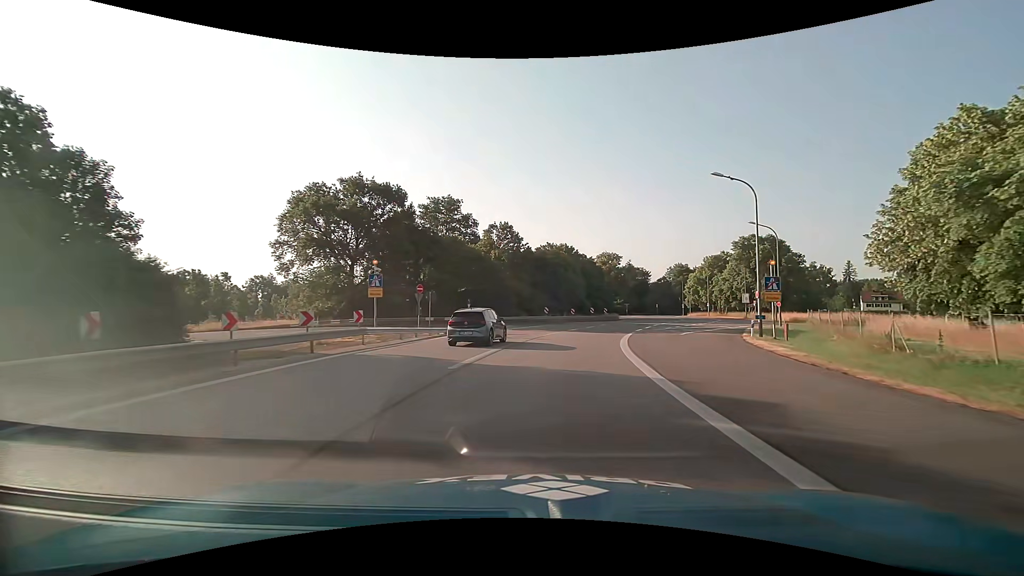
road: motorway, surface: asphalt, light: Day
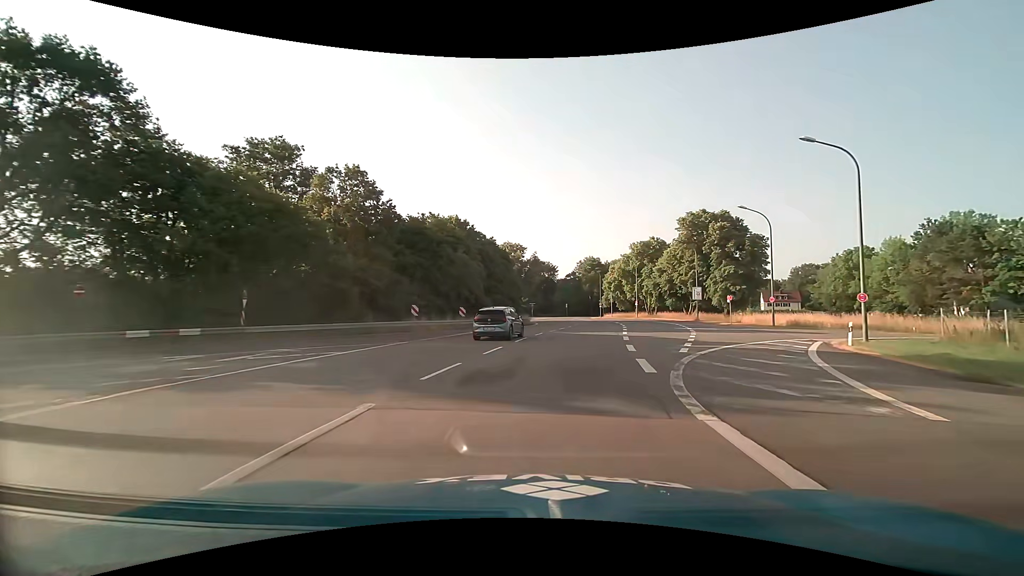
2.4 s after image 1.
(+2.6, +27.8) m; +11°
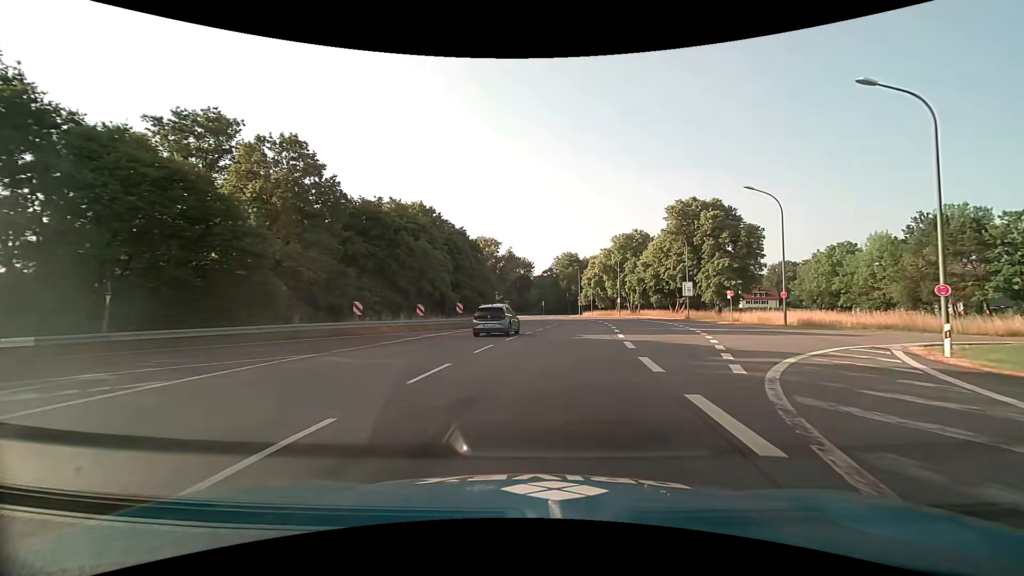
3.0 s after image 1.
(+0.2, +6.9) m; +3°
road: primary
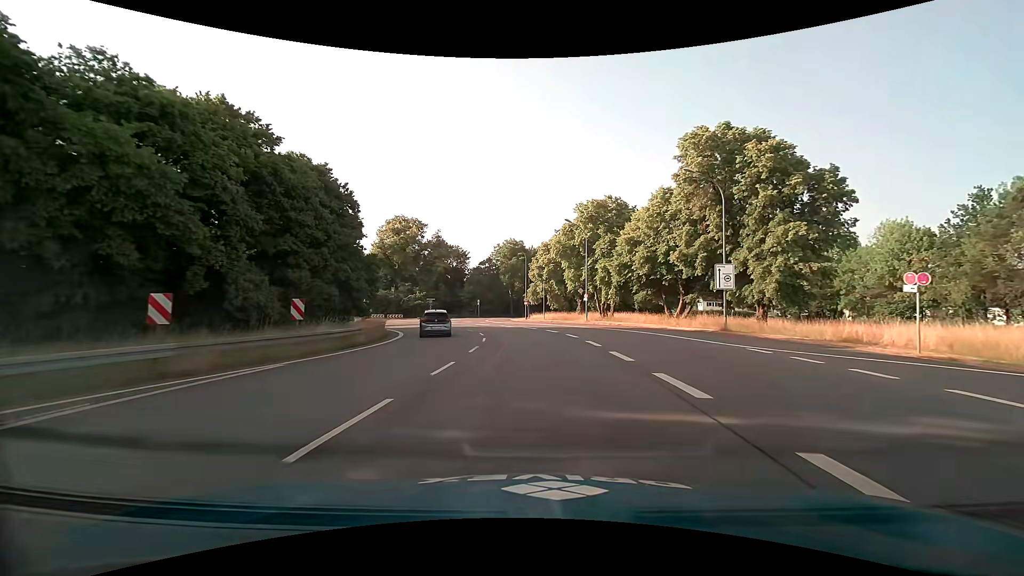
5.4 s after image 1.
(+1.7, +27.0) m; +6°
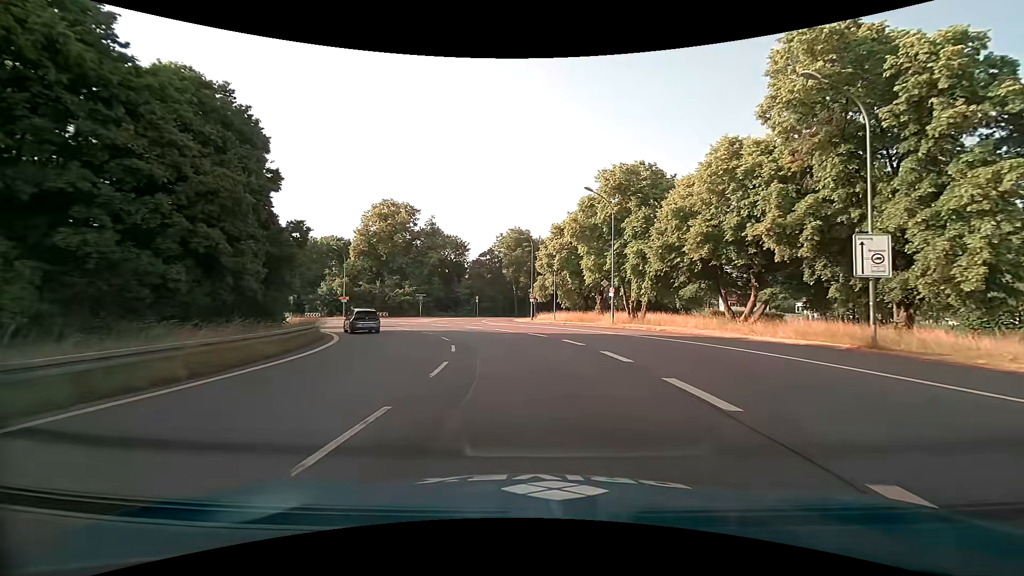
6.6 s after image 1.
(0.0, +12.8) m; -1°
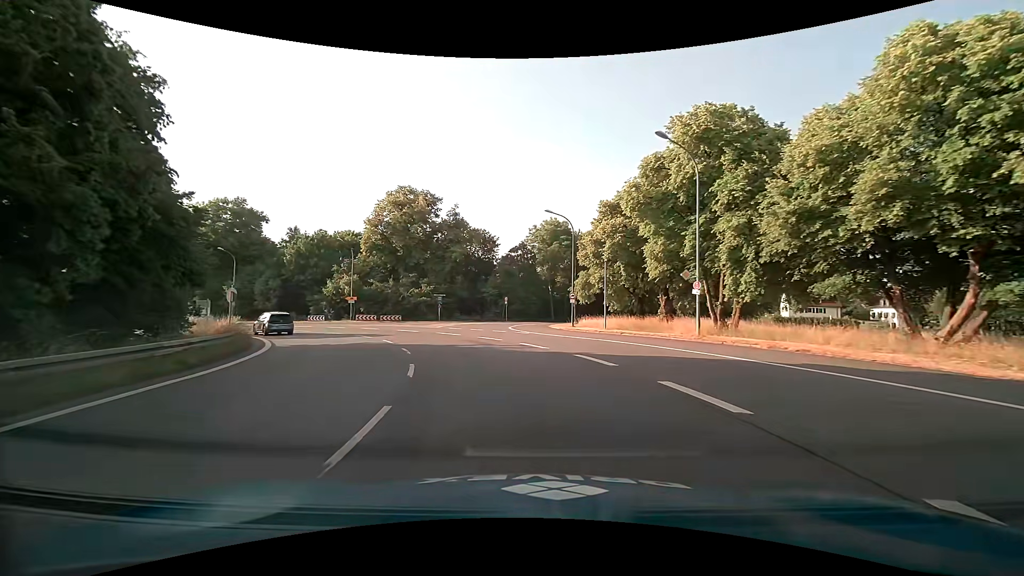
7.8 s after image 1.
(-0.3, +12.0) m; -4°
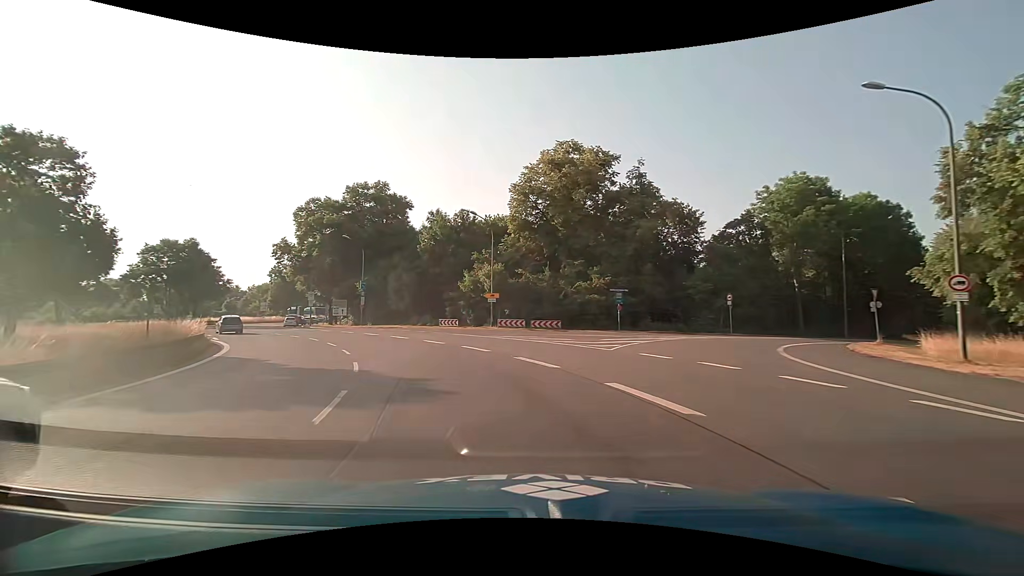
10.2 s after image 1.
(-3.3, +22.3) m; -20°
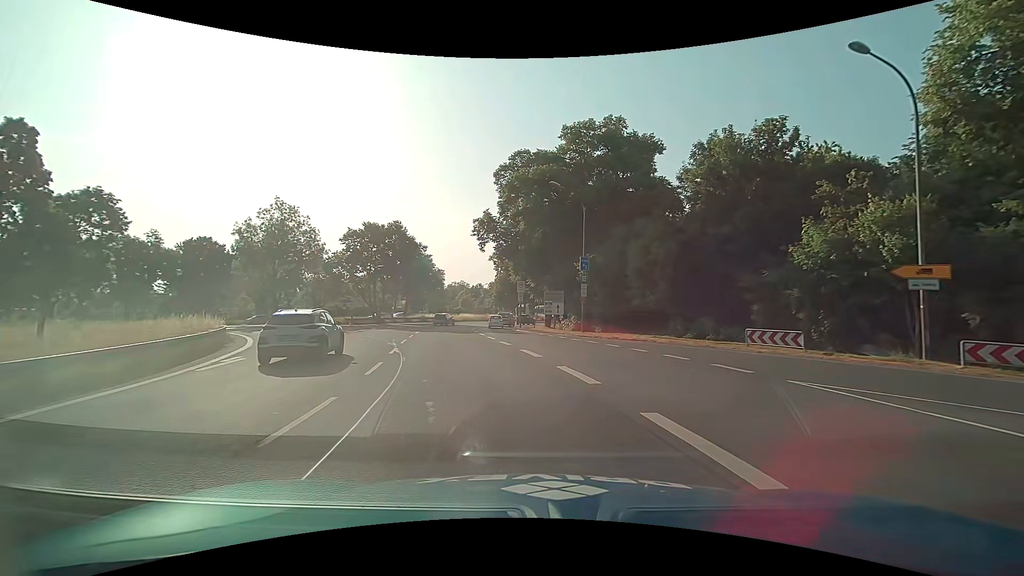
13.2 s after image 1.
(-6.6, +25.0) m; -27°
(0, +10) (-1, +20) (-2, +30) (-3, +40) (-4, +50) (-5, +60) (-4, +70) (-1, +79) (+2, +89) (+6, +98) m
